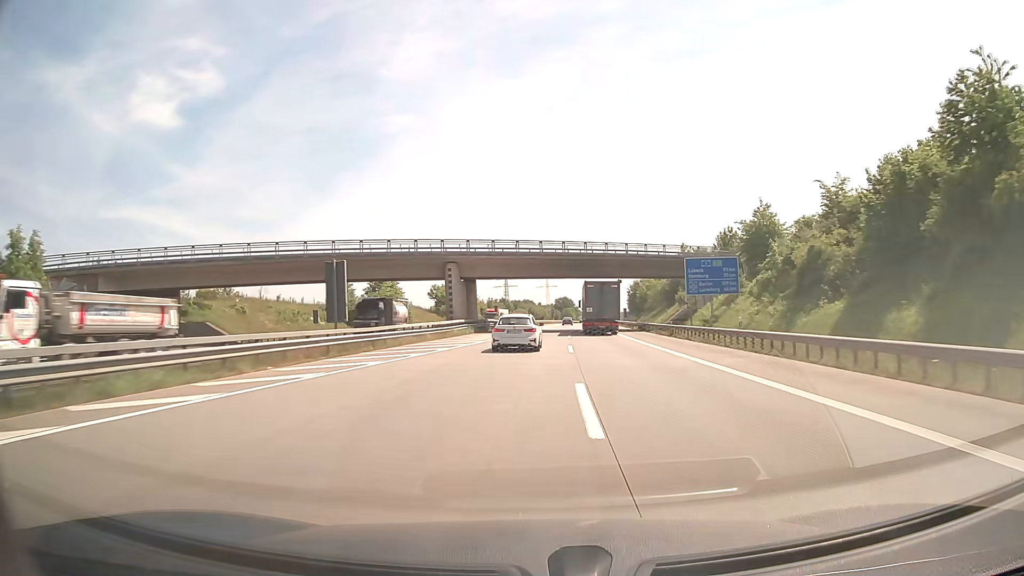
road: motorway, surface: concrete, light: Day
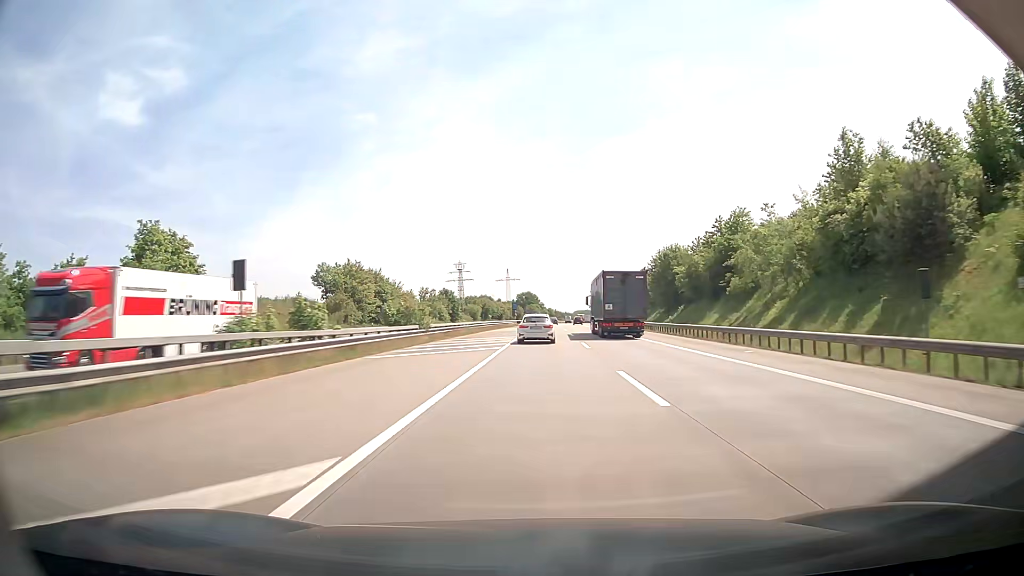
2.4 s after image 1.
(+2.4, +70.1) m; +4°
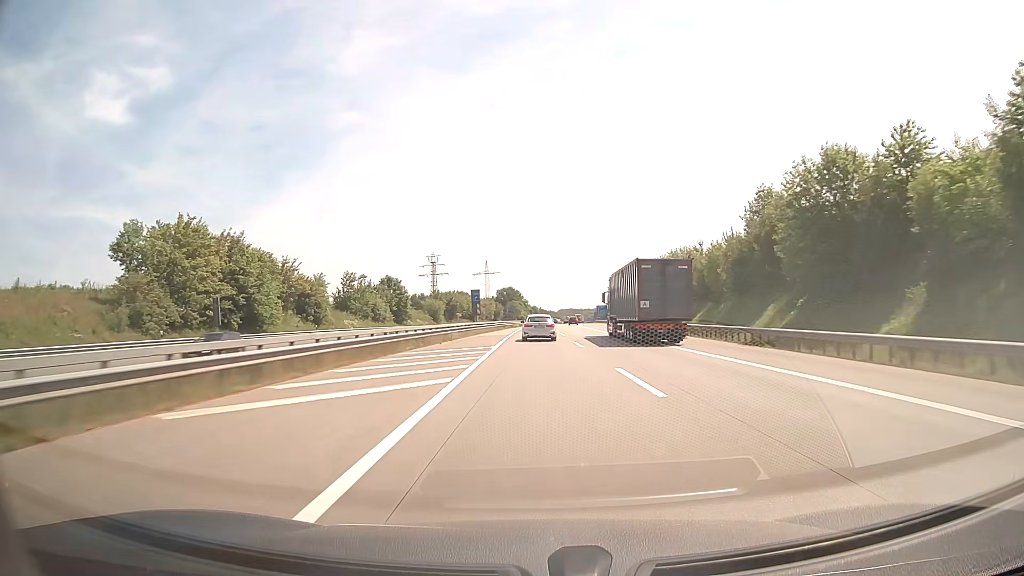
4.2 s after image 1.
(+0.3, +53.4) m; +1°
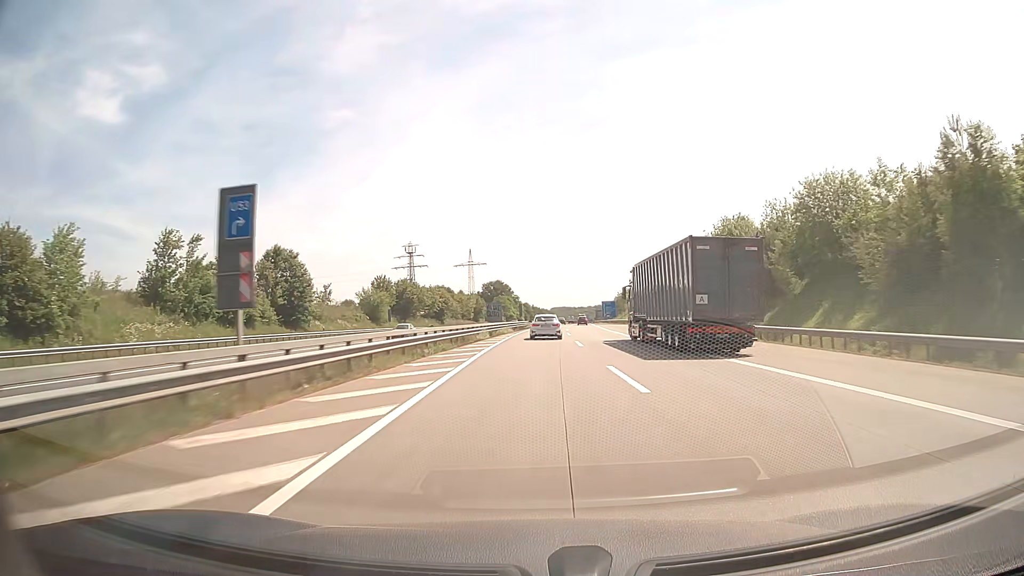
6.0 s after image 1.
(+0.3, +53.7) m; +1°
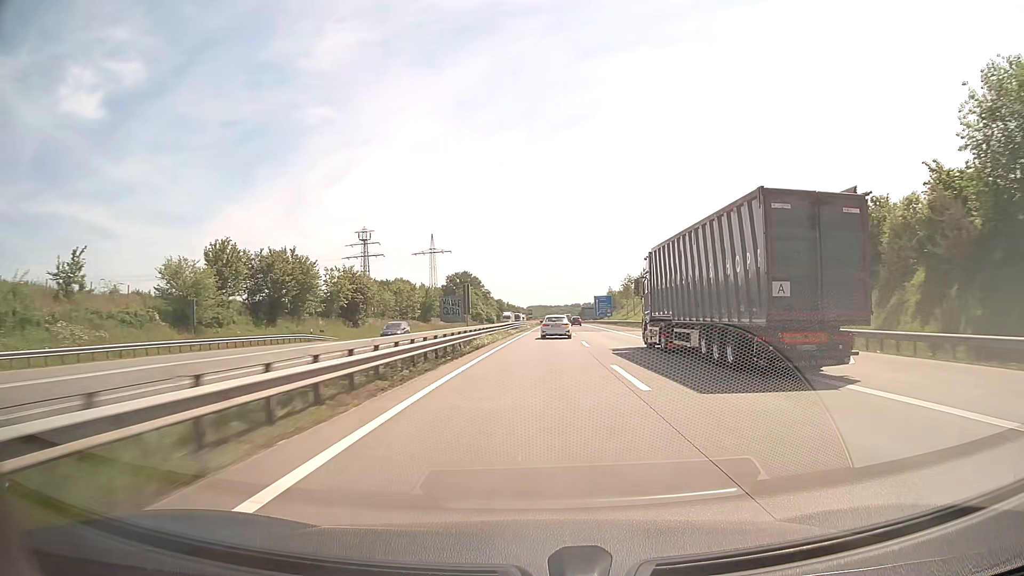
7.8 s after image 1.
(+0.9, +53.9) m; +2°
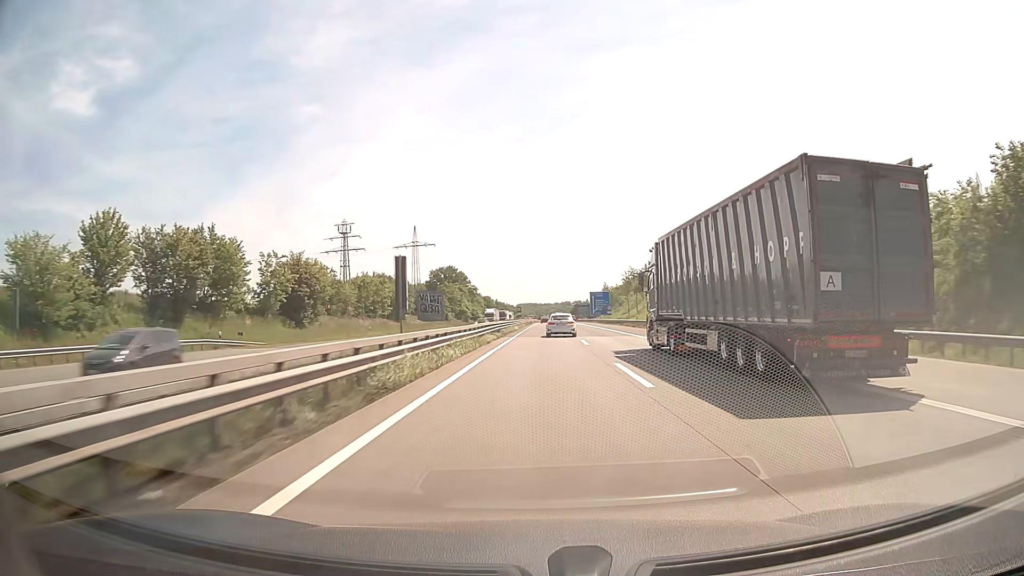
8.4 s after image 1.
(+0.1, +18.0) m; +1°
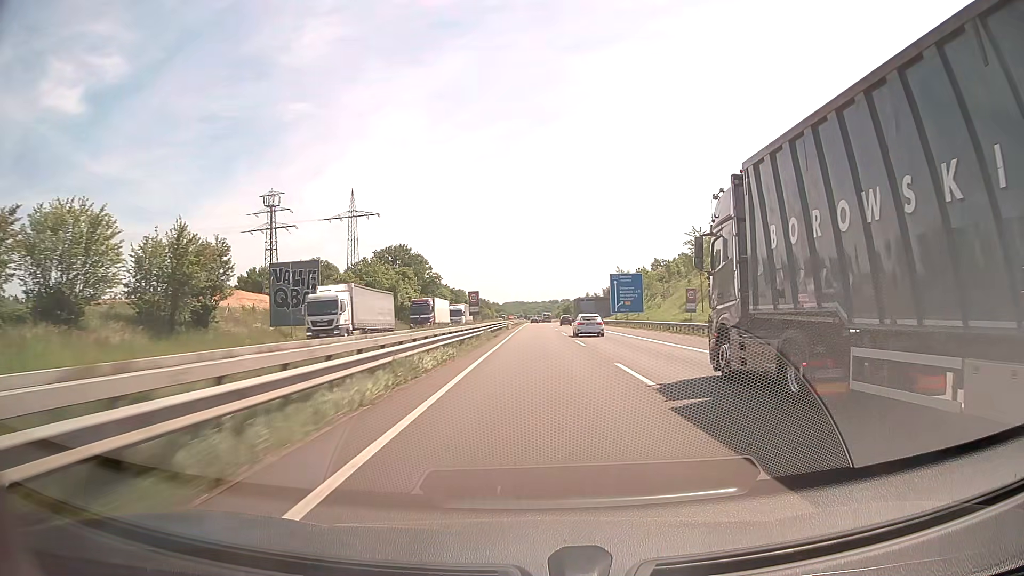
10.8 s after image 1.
(+1.1, +72.3) m; +1°
